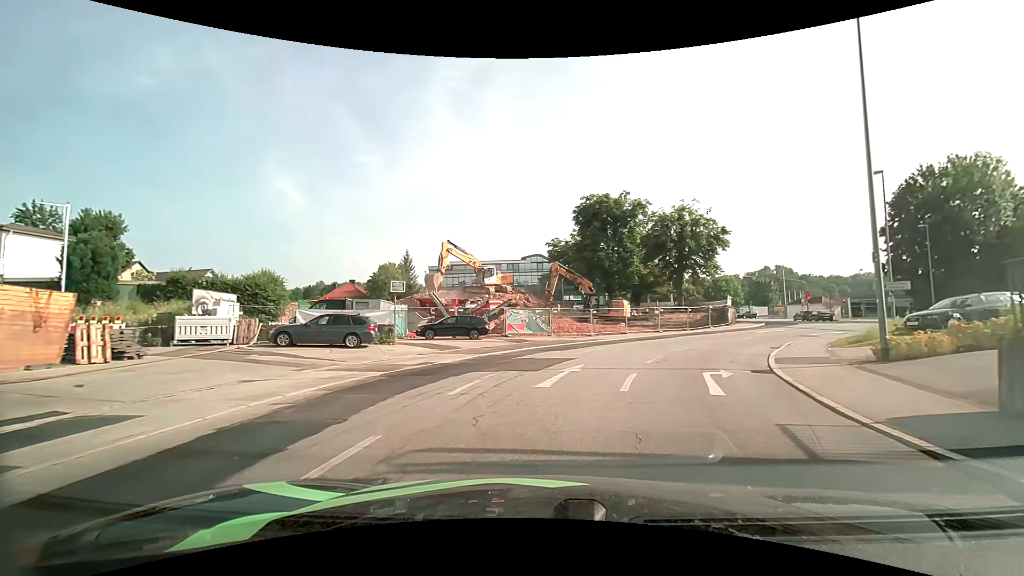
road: tertiary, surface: asphalt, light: Day
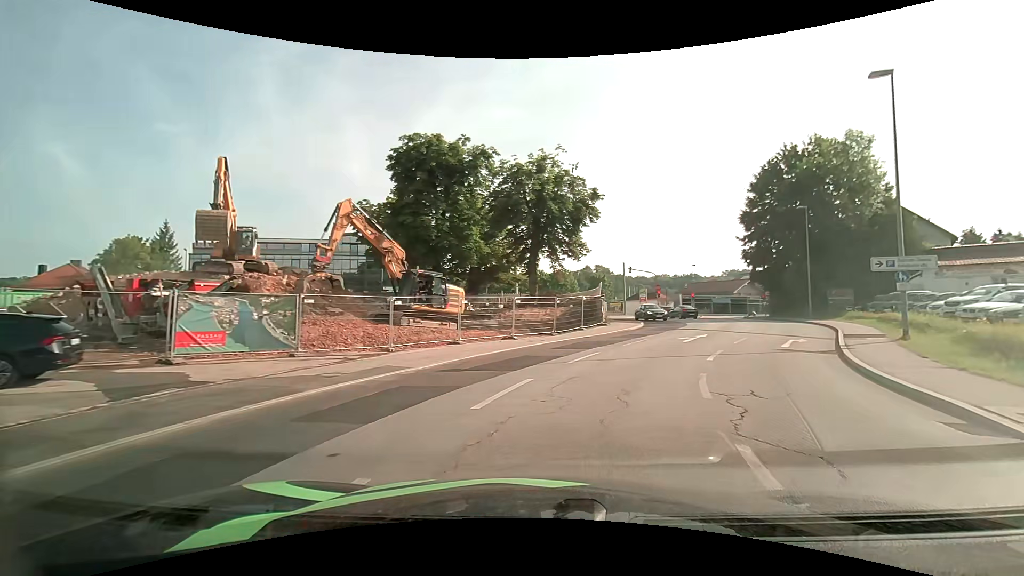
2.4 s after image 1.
(+2.5, +18.6) m; +19°
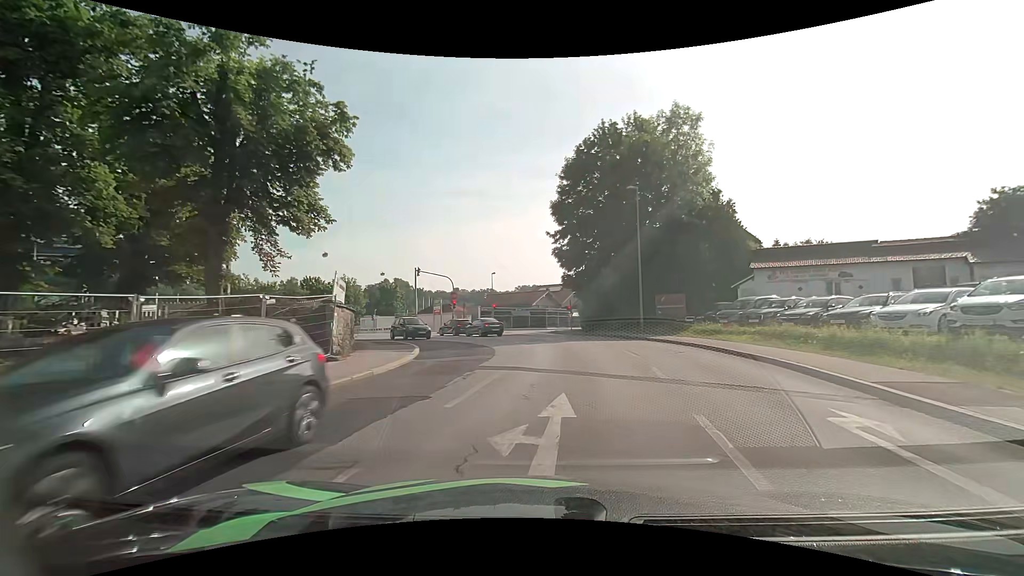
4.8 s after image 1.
(+3.5, +16.3) m; +23°
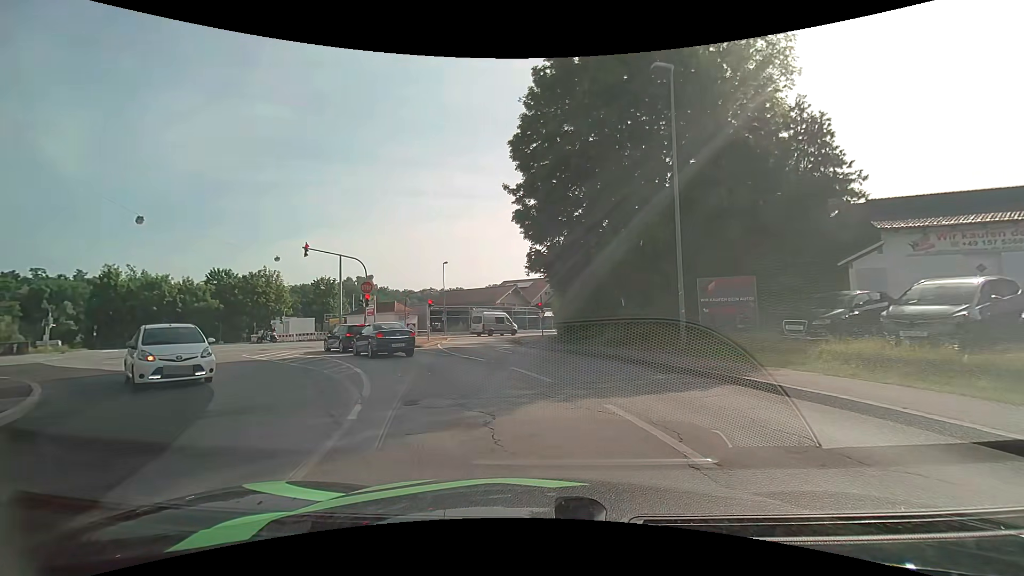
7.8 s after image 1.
(+1.1, +17.1) m; +4°
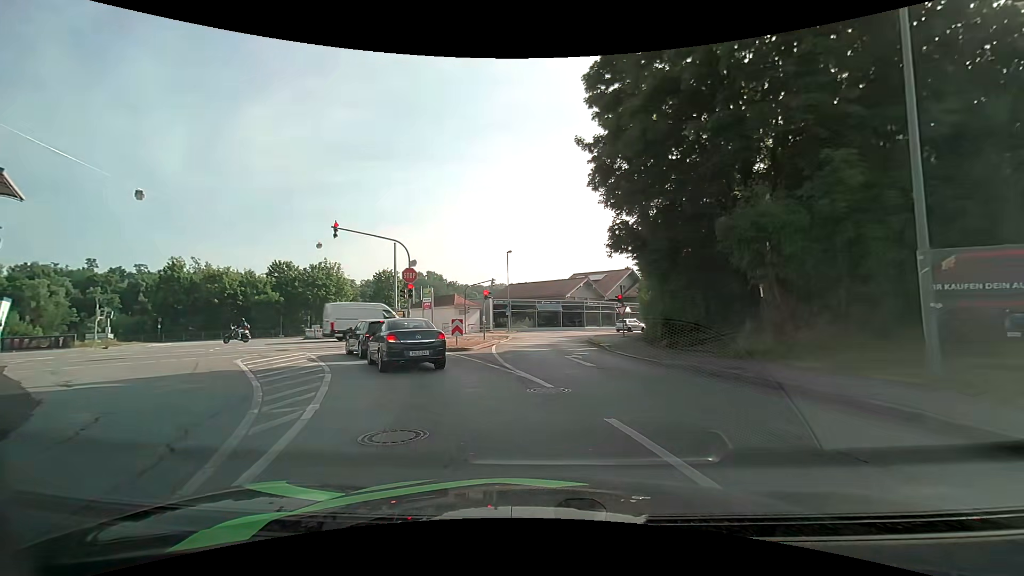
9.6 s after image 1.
(-0.5, +6.8) m; -9°
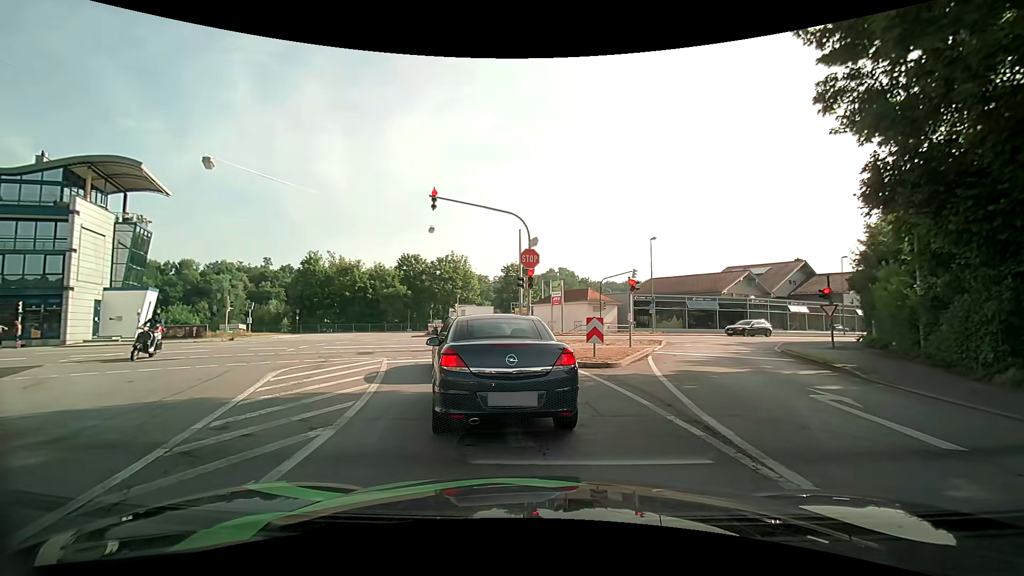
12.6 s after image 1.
(-0.8, +7.3) m; -14°
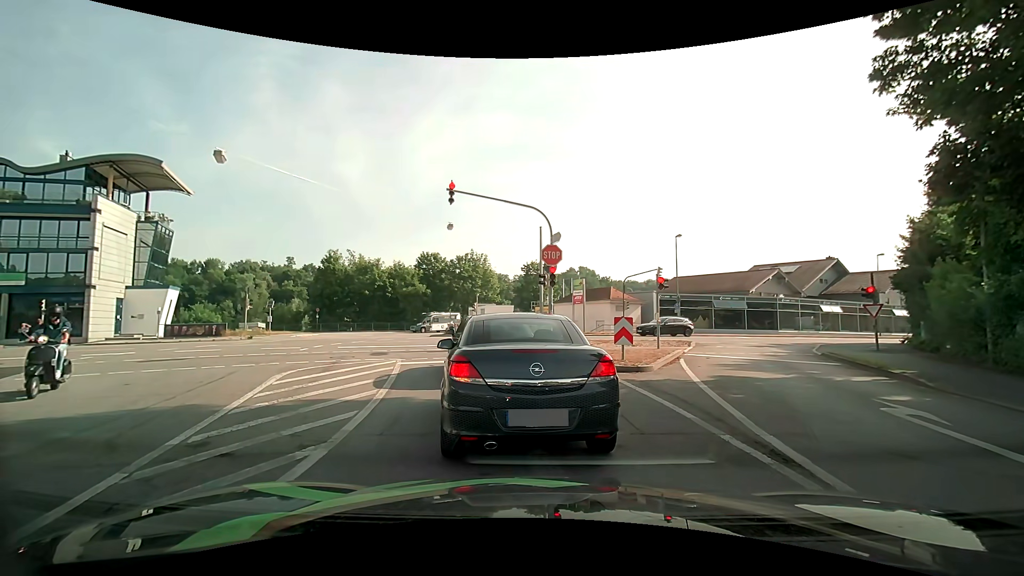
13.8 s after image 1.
(0.0, +0.9) m; 0°
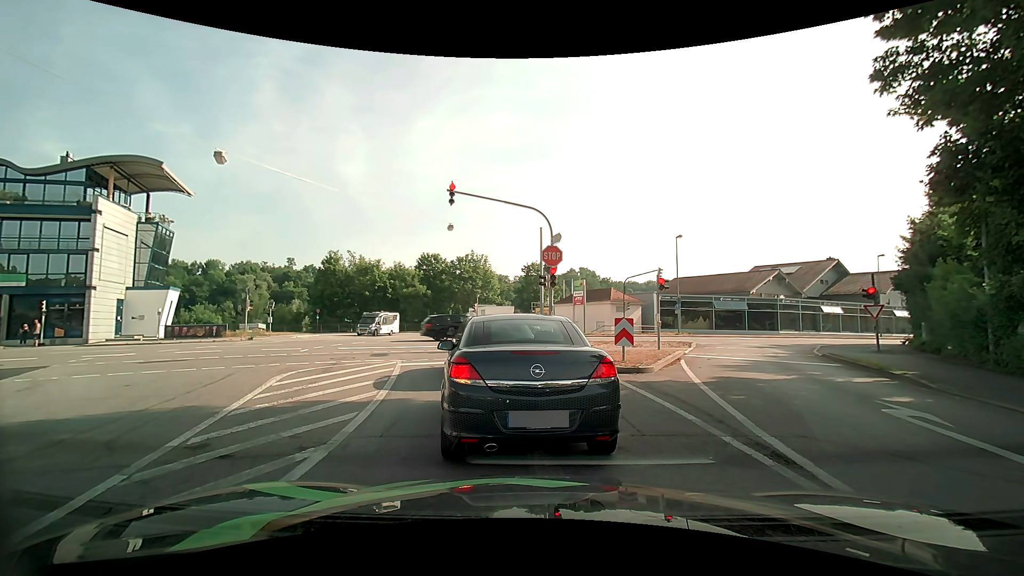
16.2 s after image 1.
(0.0, +0.1) m; 0°
(-1, +10) (-4, +19) (-10, +28) (-19, +32) (-28, +31) (-37, +27) (-46, +22) (-55, +18) (-64, +13) (-73, +9) m
